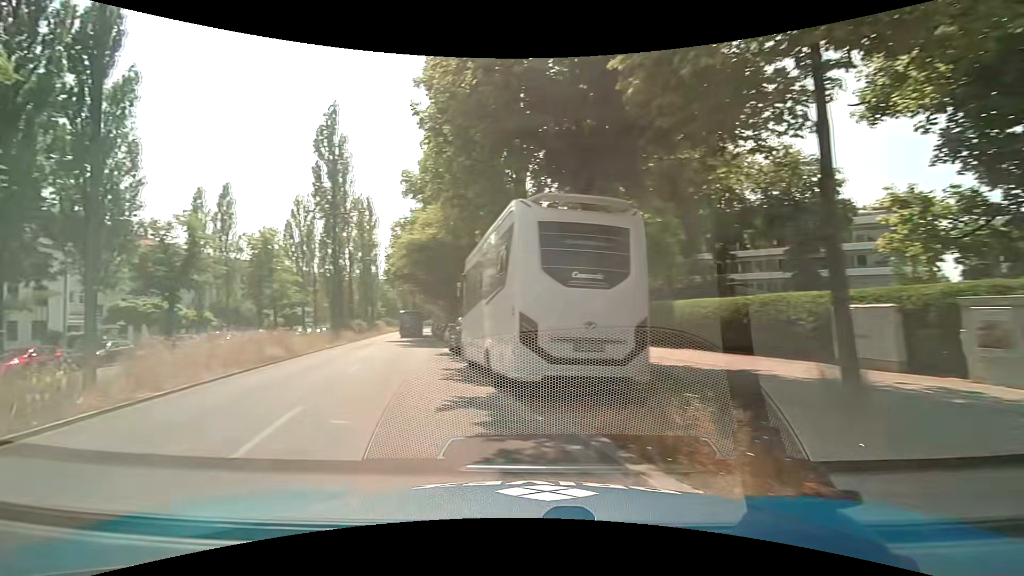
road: secondary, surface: asphalt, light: Day
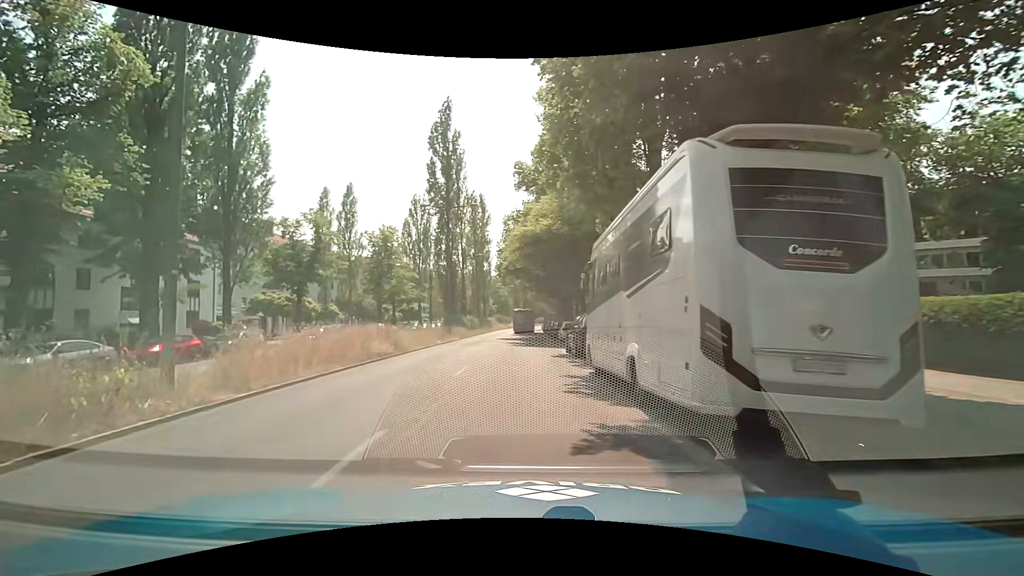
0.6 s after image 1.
(-0.4, +2.7) m; -14°
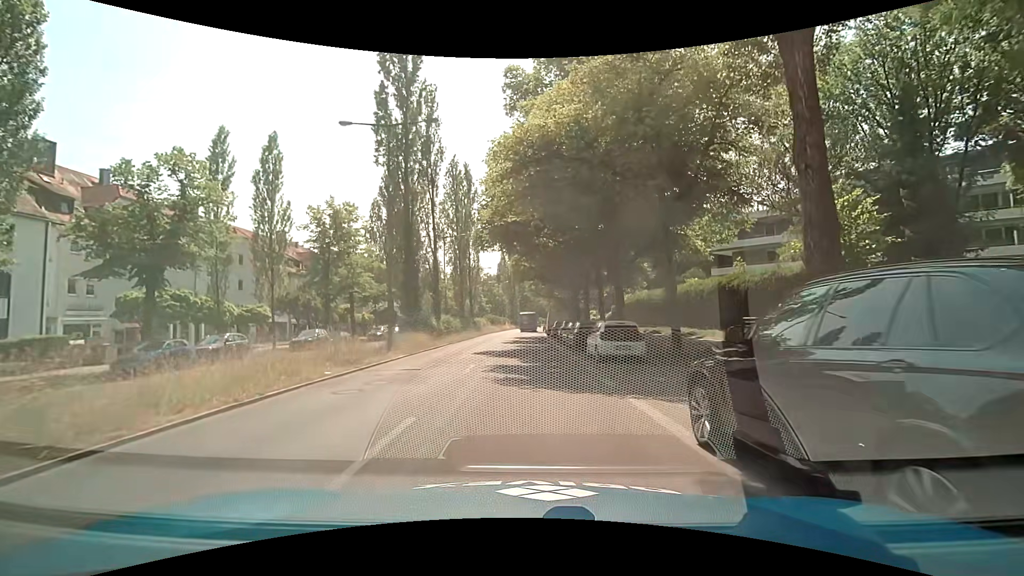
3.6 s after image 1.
(-0.4, +17.2) m; 0°
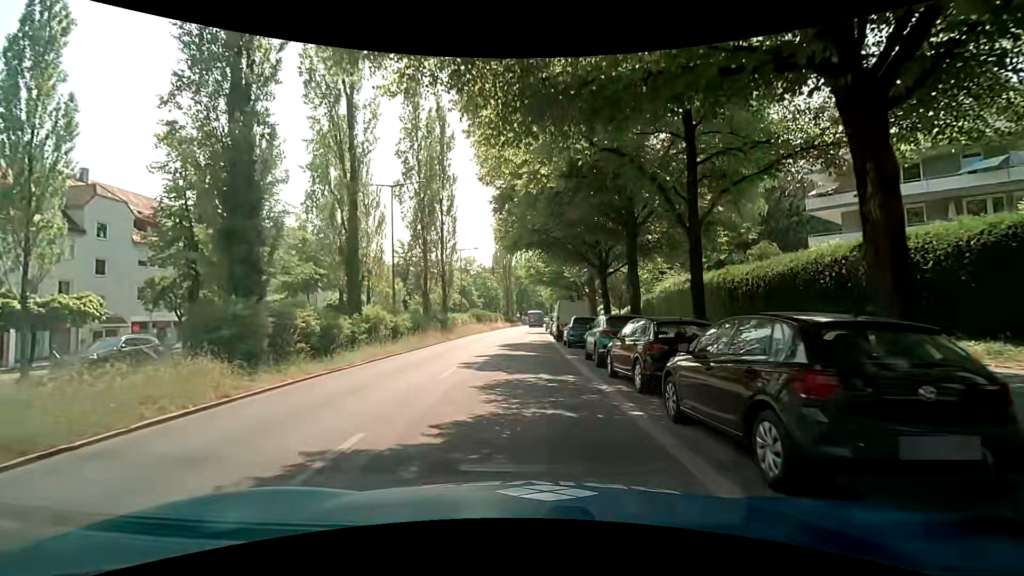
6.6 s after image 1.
(+0.3, +19.3) m; 0°
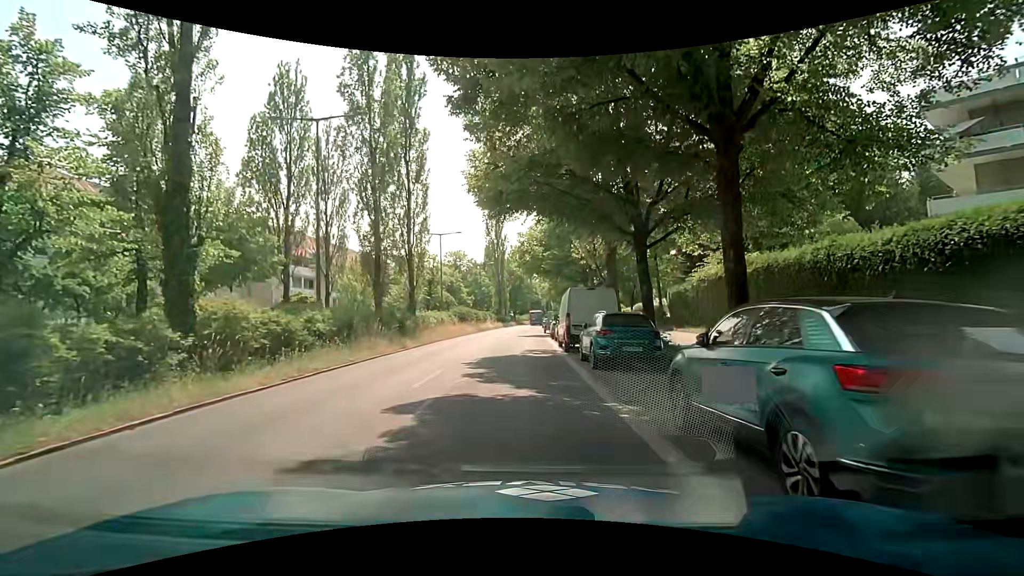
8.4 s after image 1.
(+0.1, +11.0) m; +2°
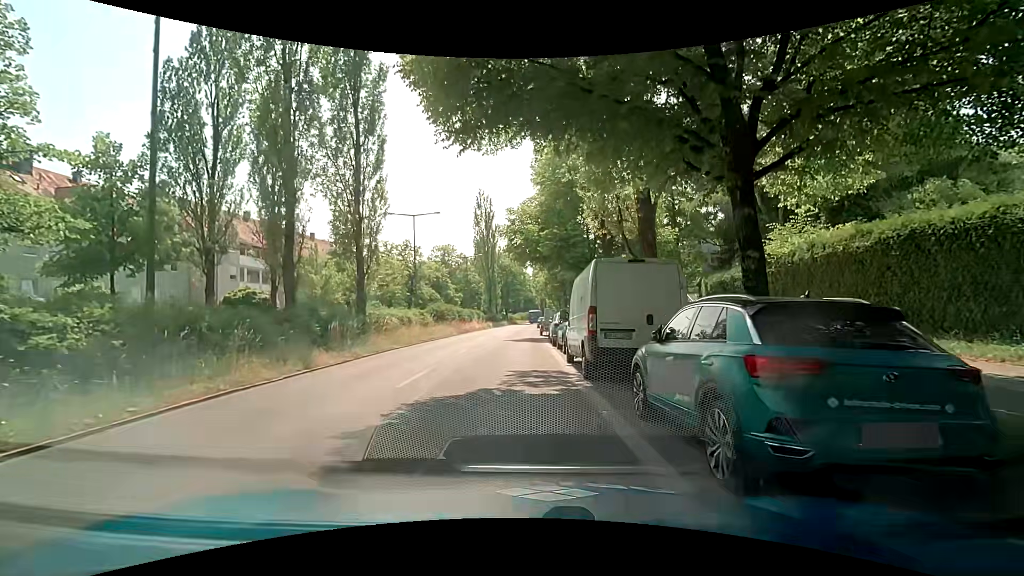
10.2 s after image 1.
(0.0, +9.0) m; +2°
